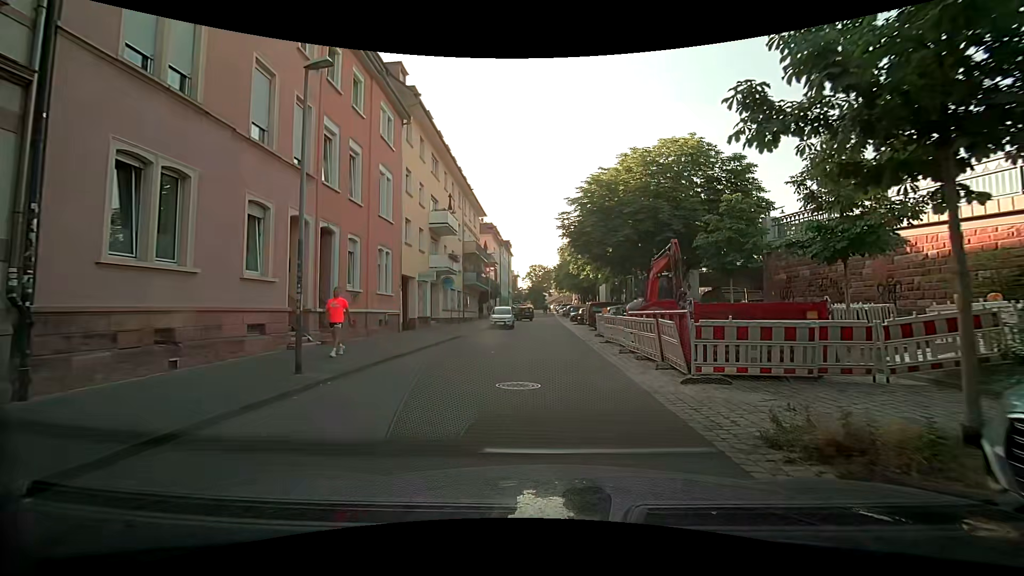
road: residential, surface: paving_stones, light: Day
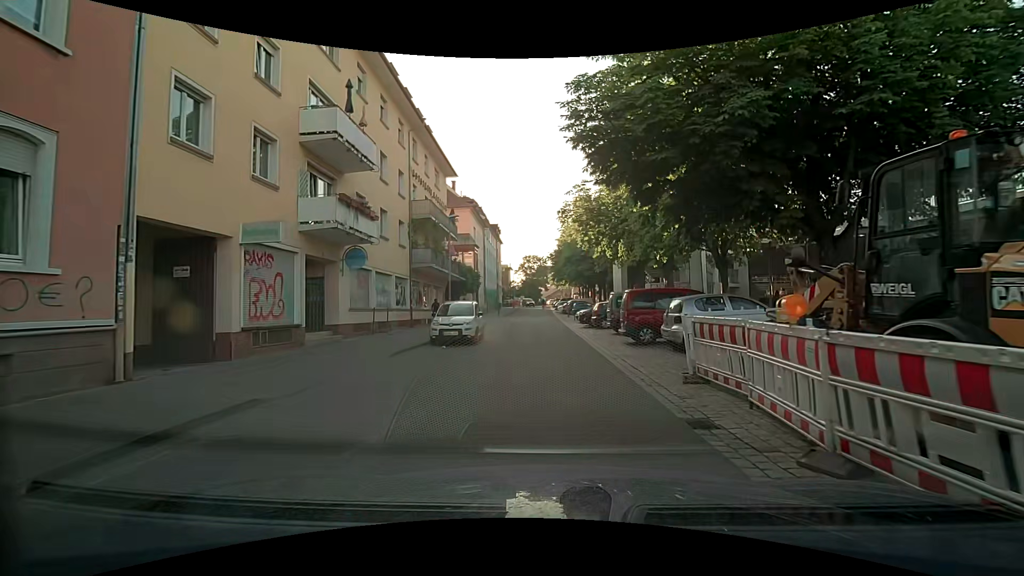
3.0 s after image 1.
(-0.3, +16.1) m; -1°
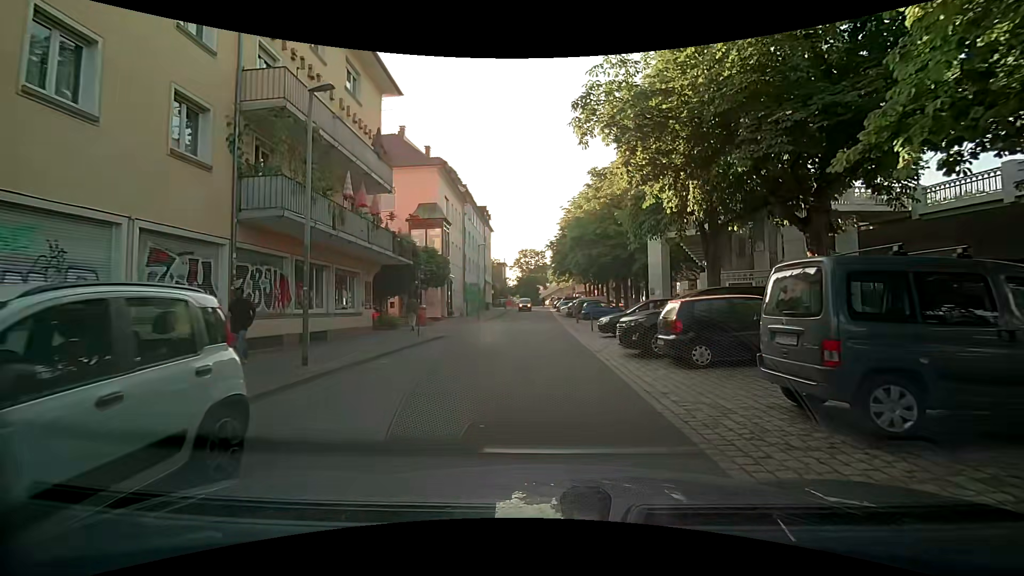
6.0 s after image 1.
(-0.1, +15.9) m; -1°
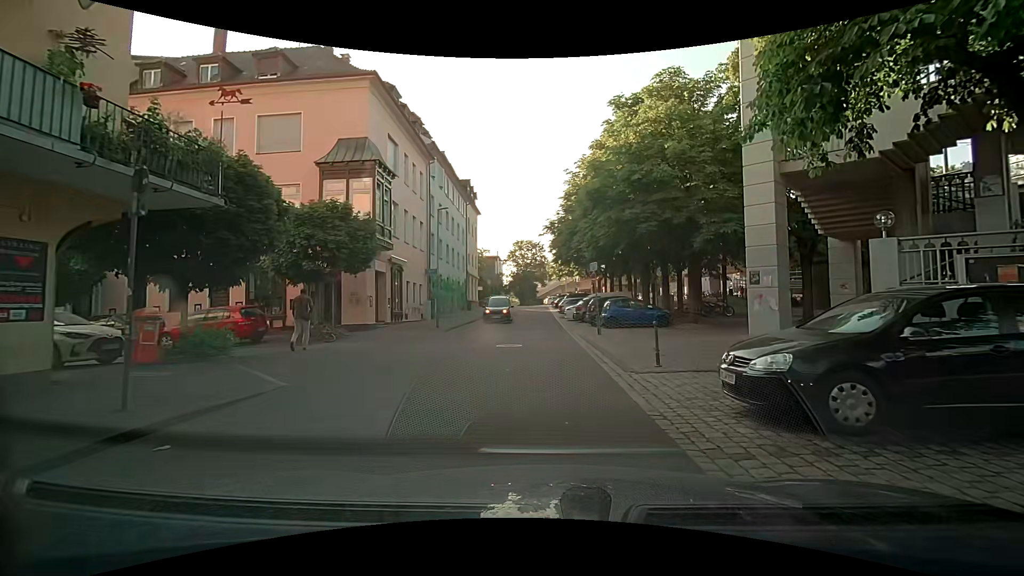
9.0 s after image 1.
(+0.2, +14.5) m; 0°
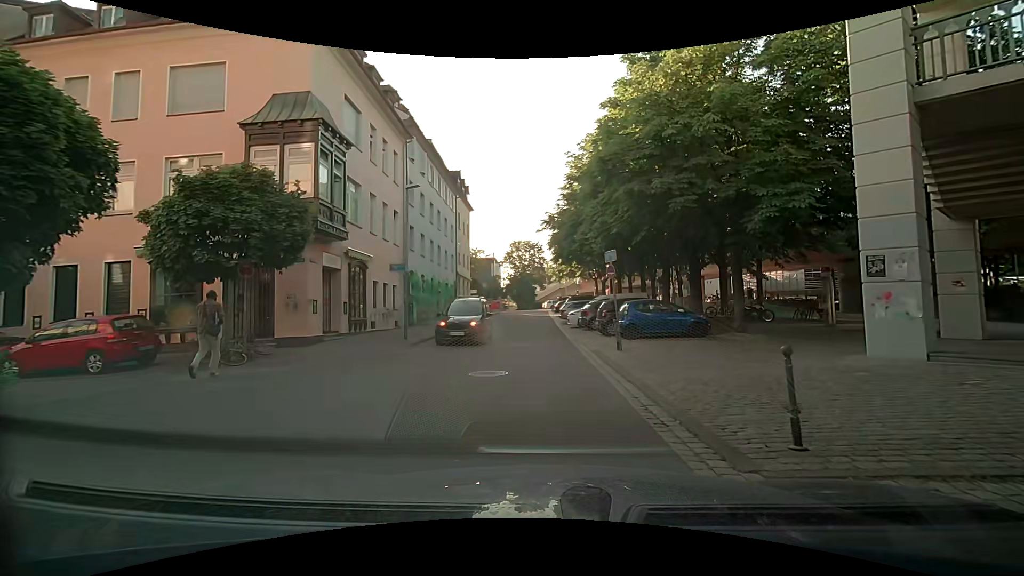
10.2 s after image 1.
(+0.1, +5.5) m; +2°
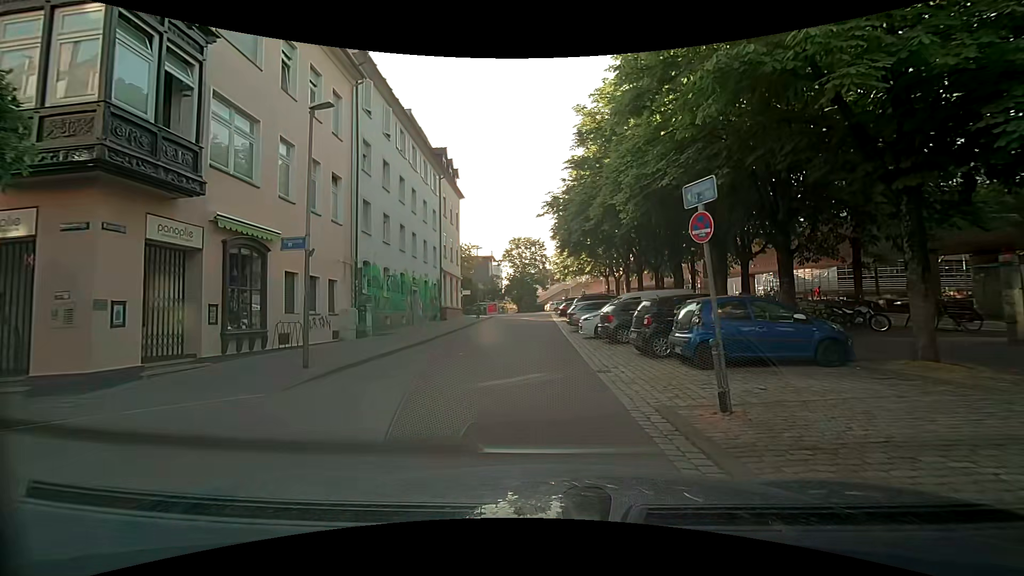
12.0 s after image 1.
(-0.2, +8.3) m; -2°
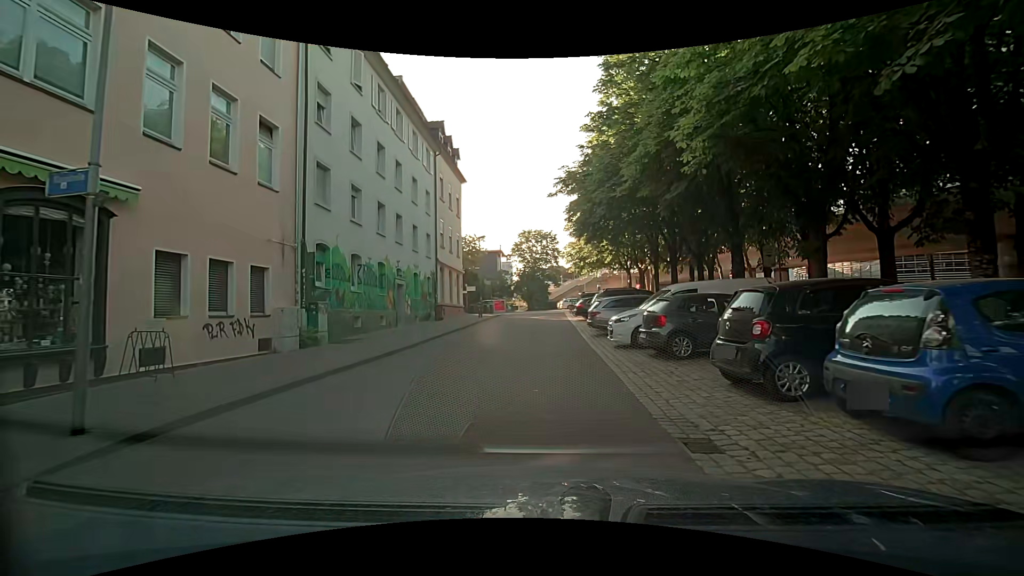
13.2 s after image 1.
(0.0, +5.8) m; 0°
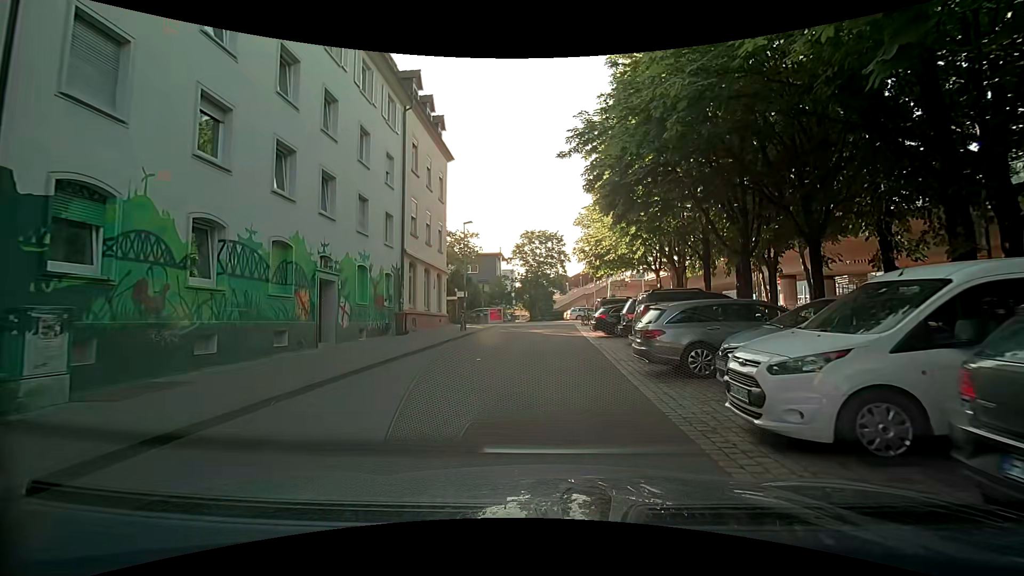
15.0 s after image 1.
(-0.2, +9.5) m; -2°
